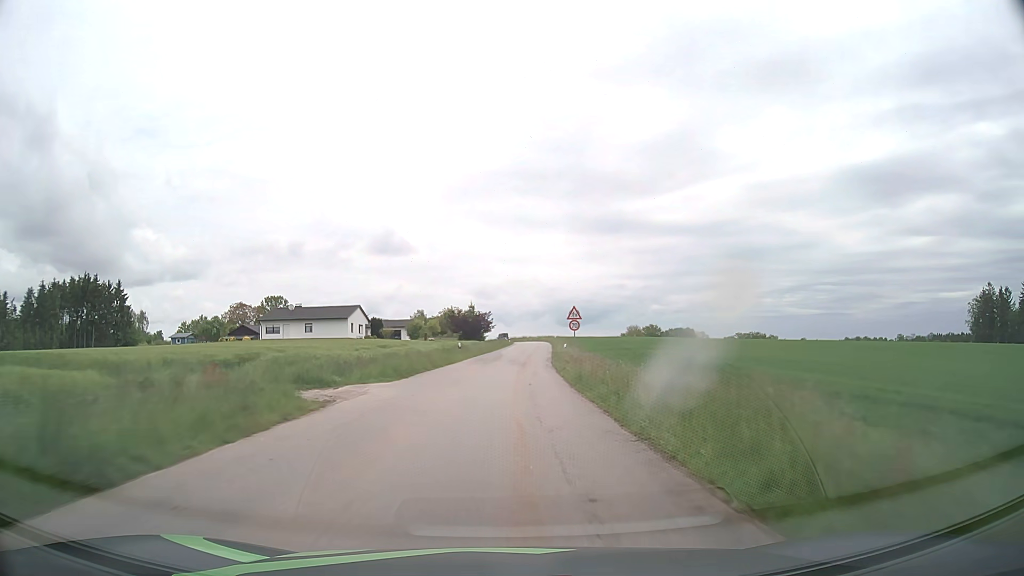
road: tertiary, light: Day
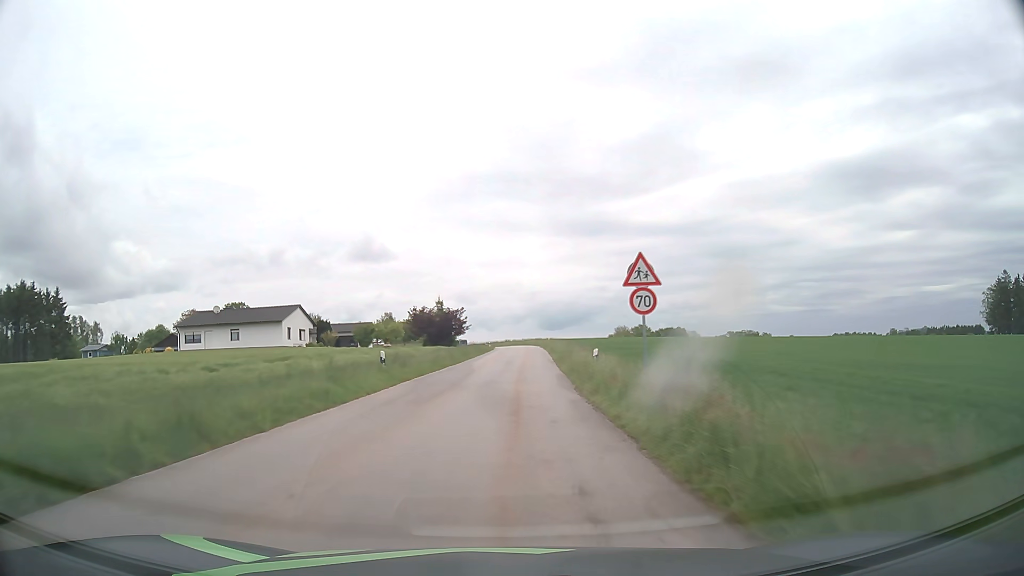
(+0.3, +22.3) m; +2°
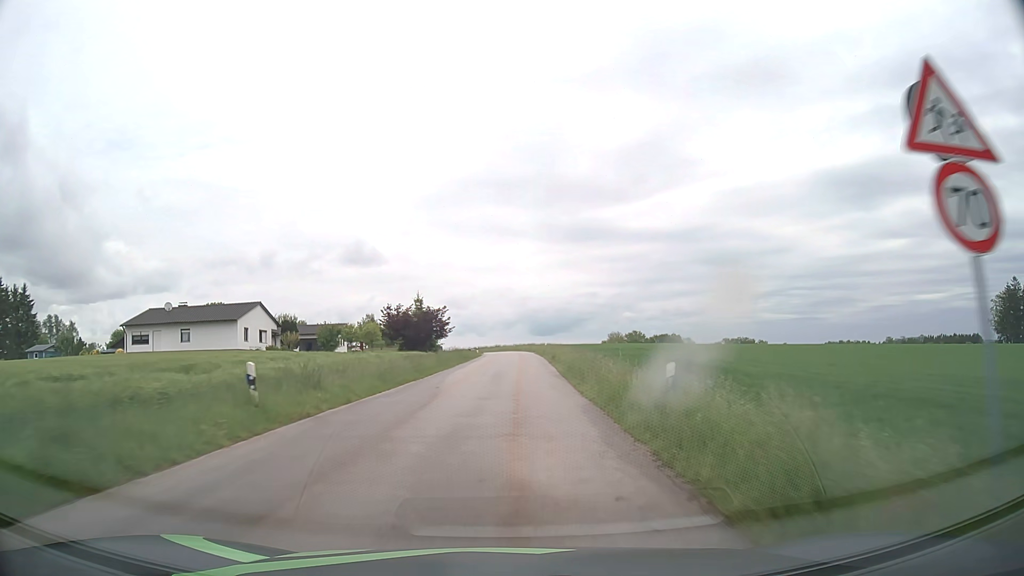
(0.0, +11.0) m; 0°
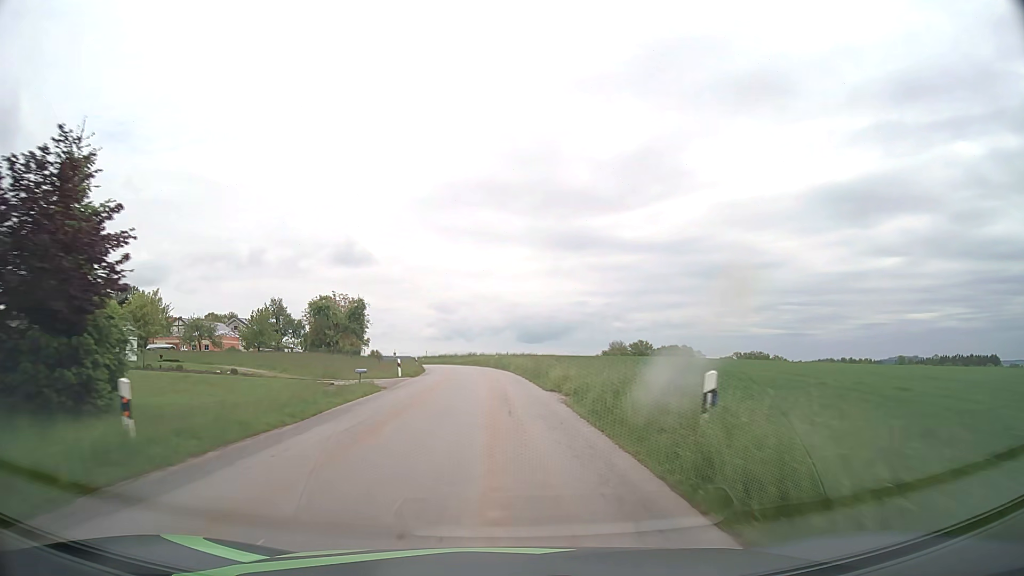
(+1.3, +53.8) m; +1°
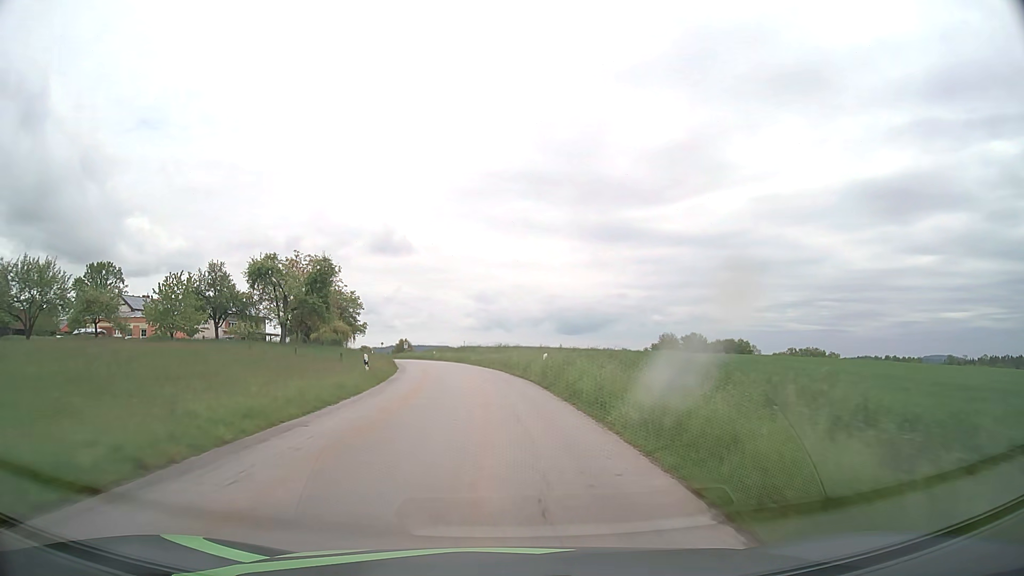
(-0.7, +32.1) m; -3°
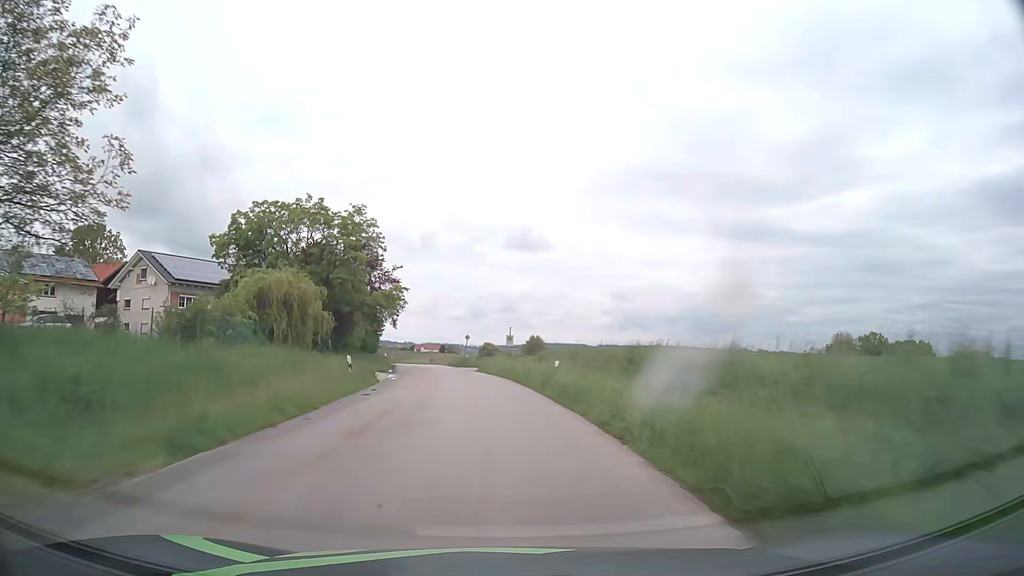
(-4.9, +53.6) m; -11°
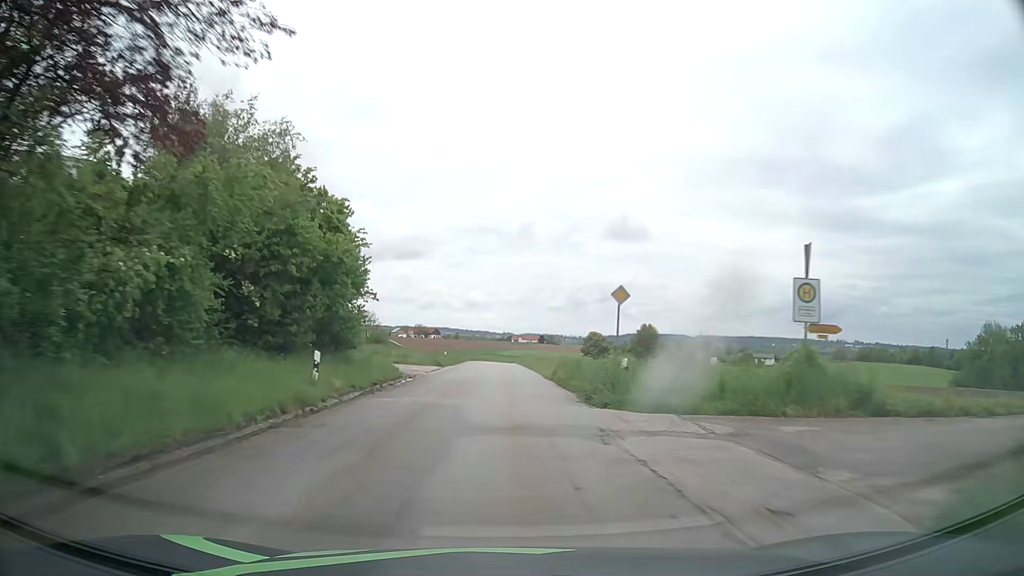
(-4.2, +43.2) m; -9°
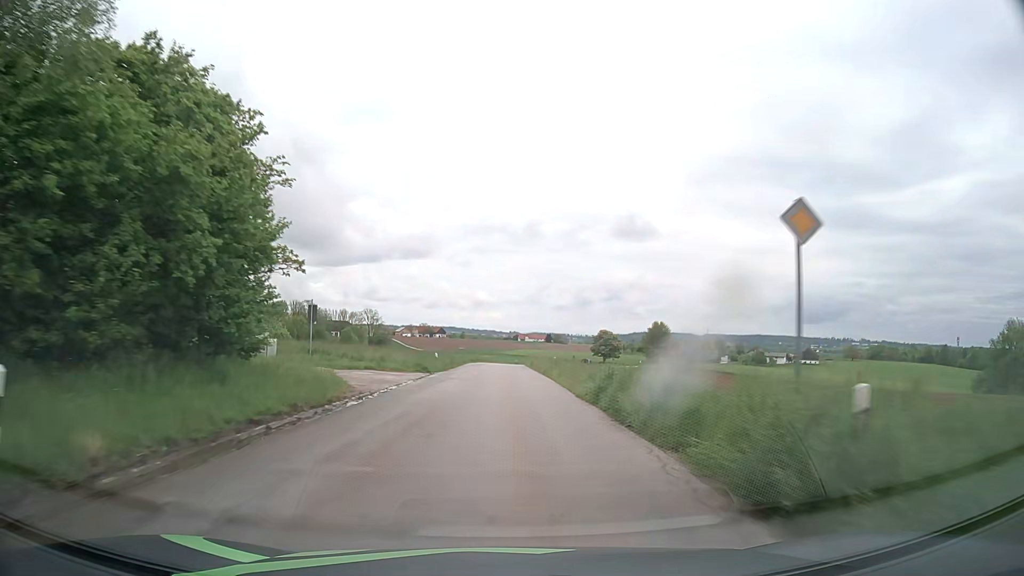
(-0.1, +10.9) m; -1°
(0, +10) (0, +20) (0, +30) (0, +40) (0, +50) (0, +60) (0, +70) (0, +80) (+1, +90) (+2, +100) m
